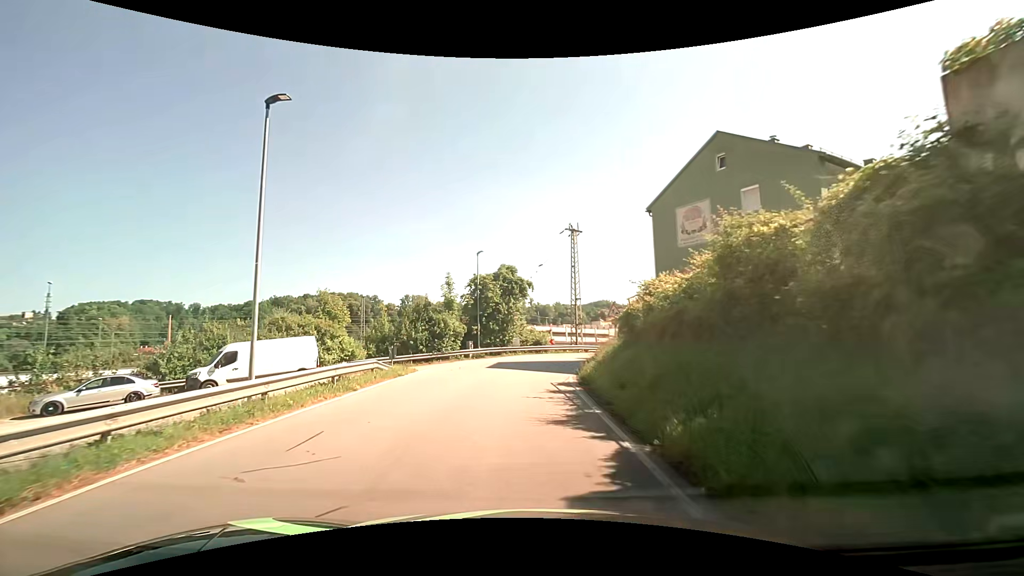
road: residential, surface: asphalt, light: Day
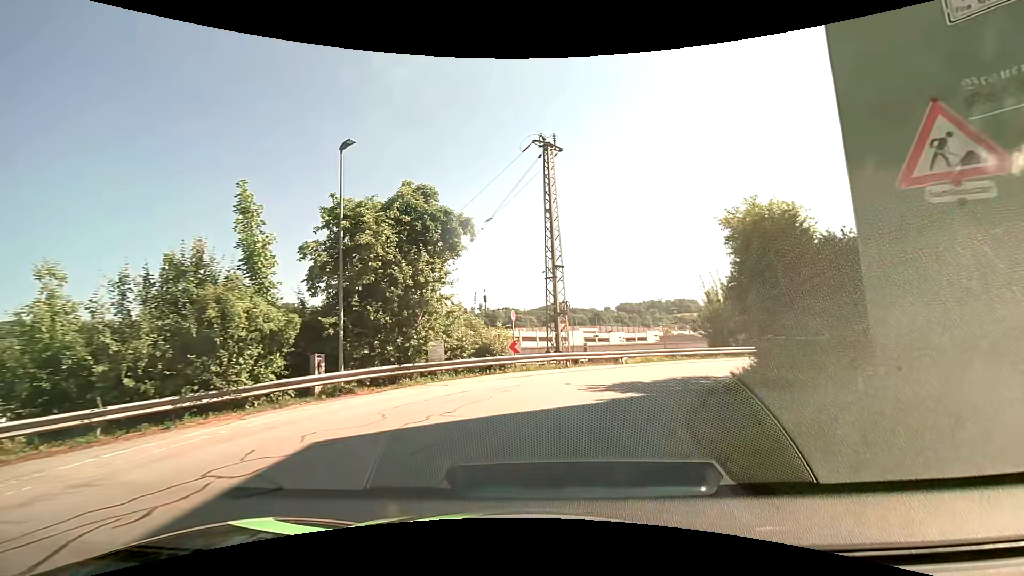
(-0.1, +21.9) m; +5°
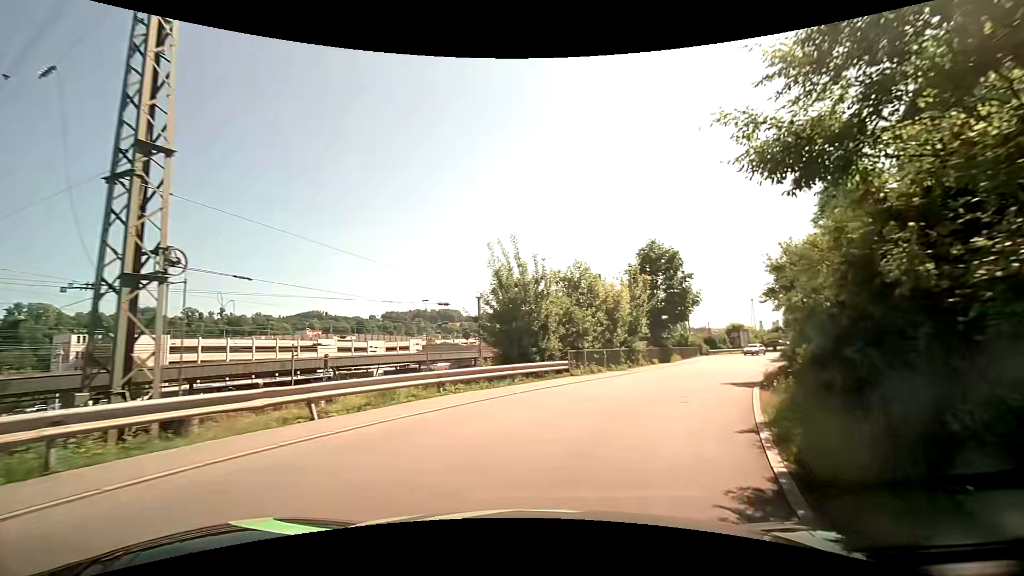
(+3.0, +15.2) m; +27°
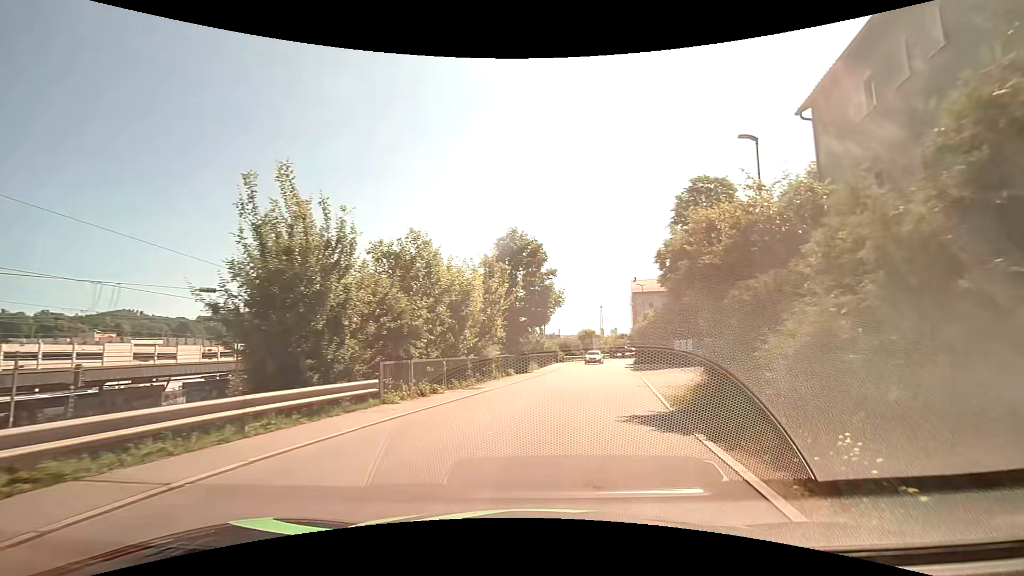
(+0.9, +7.6) m; +15°
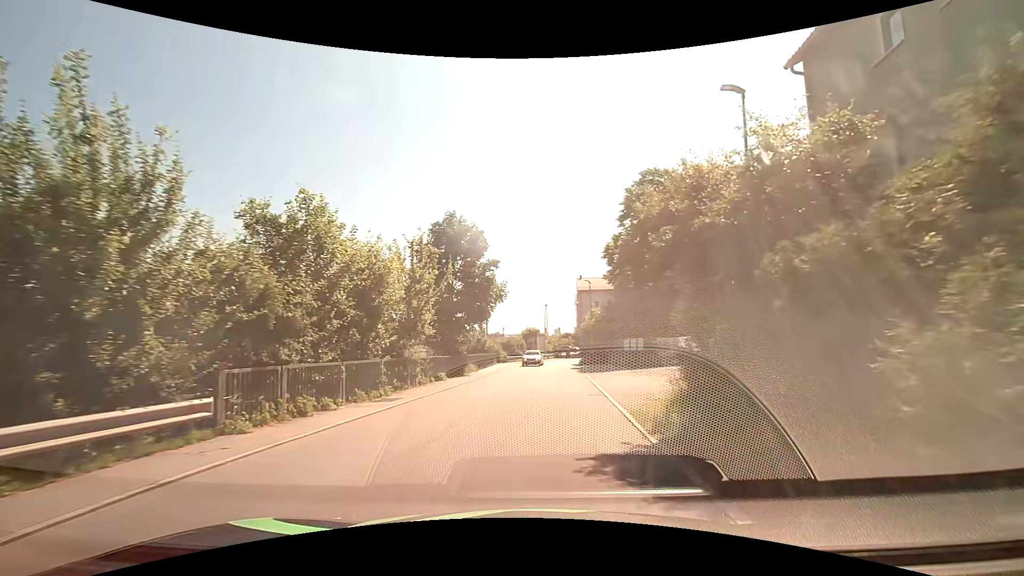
(+0.3, +3.9) m; +7°
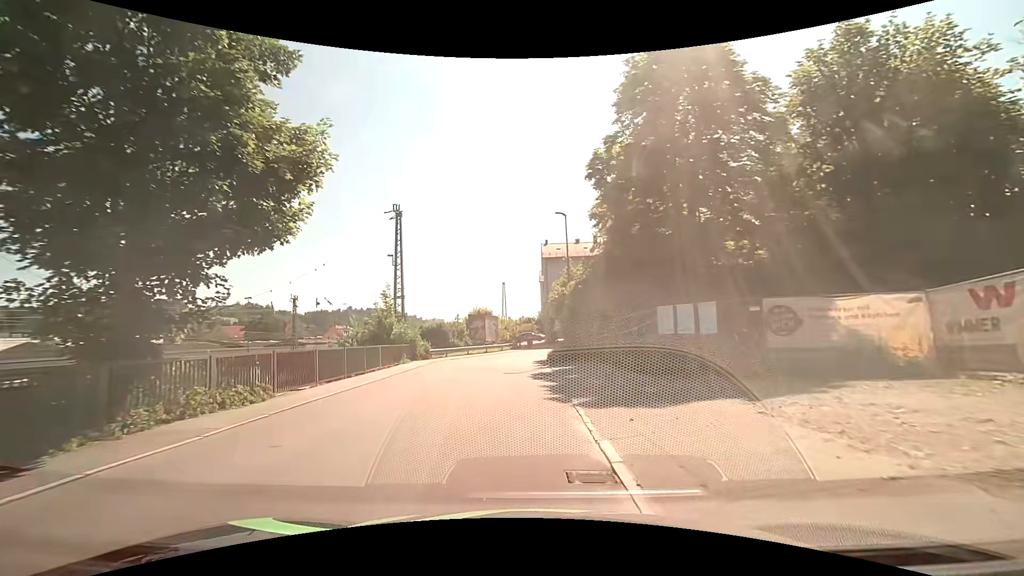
(+1.8, +22.1) m; +4°
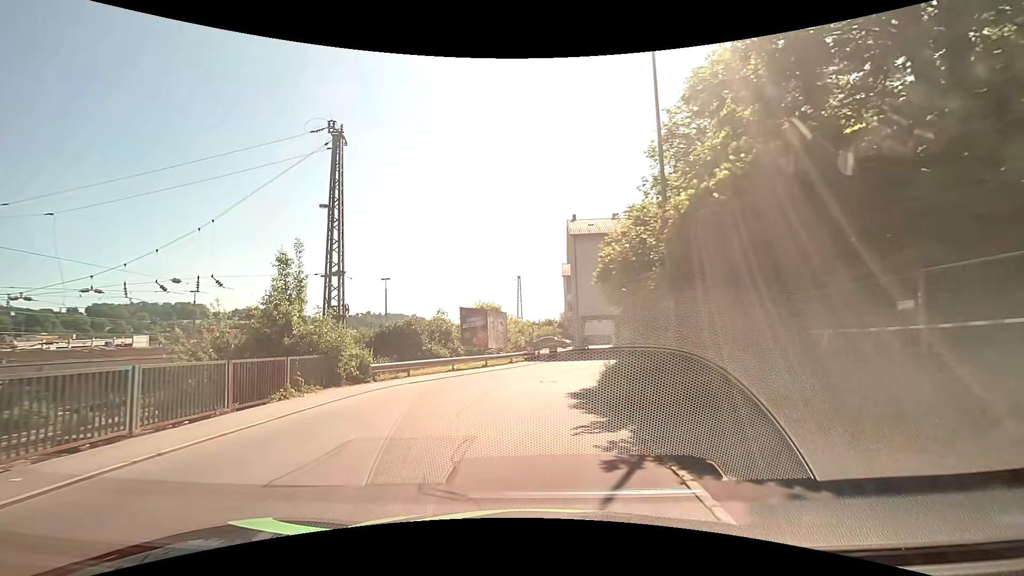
(-0.3, +16.4) m; -2°
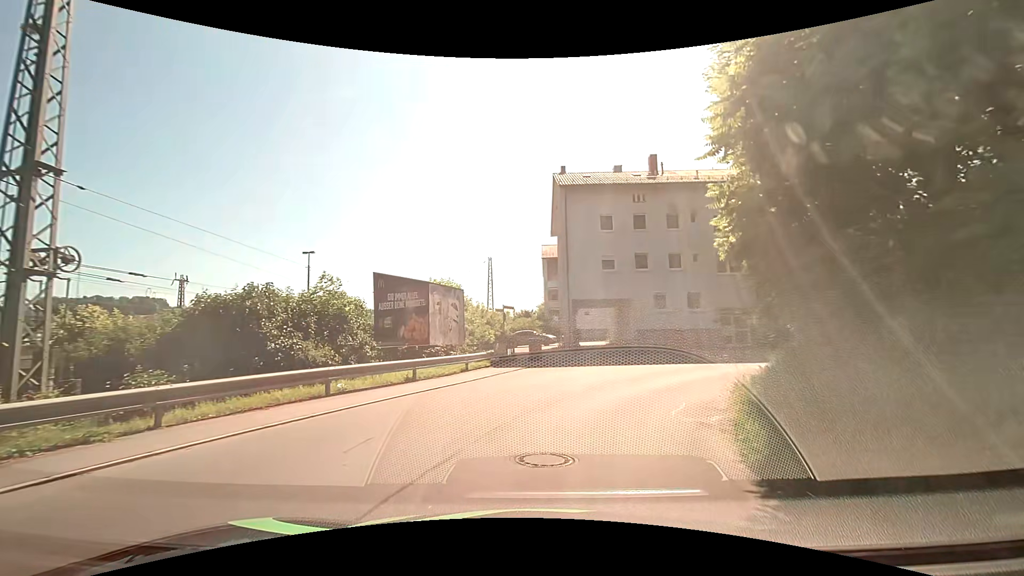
(0.0, +13.4) m; +2°
